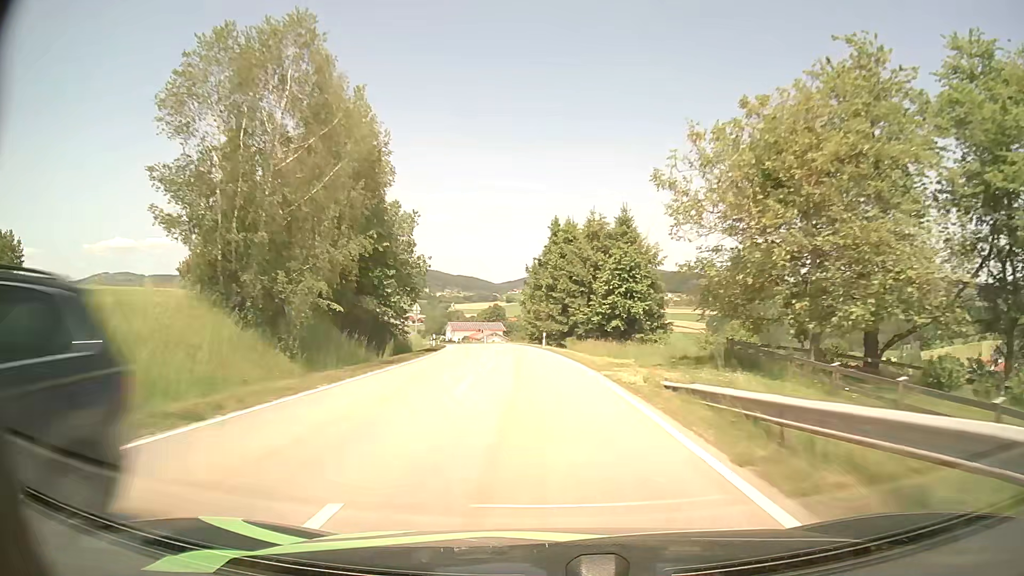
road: secondary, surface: asphalt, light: Day
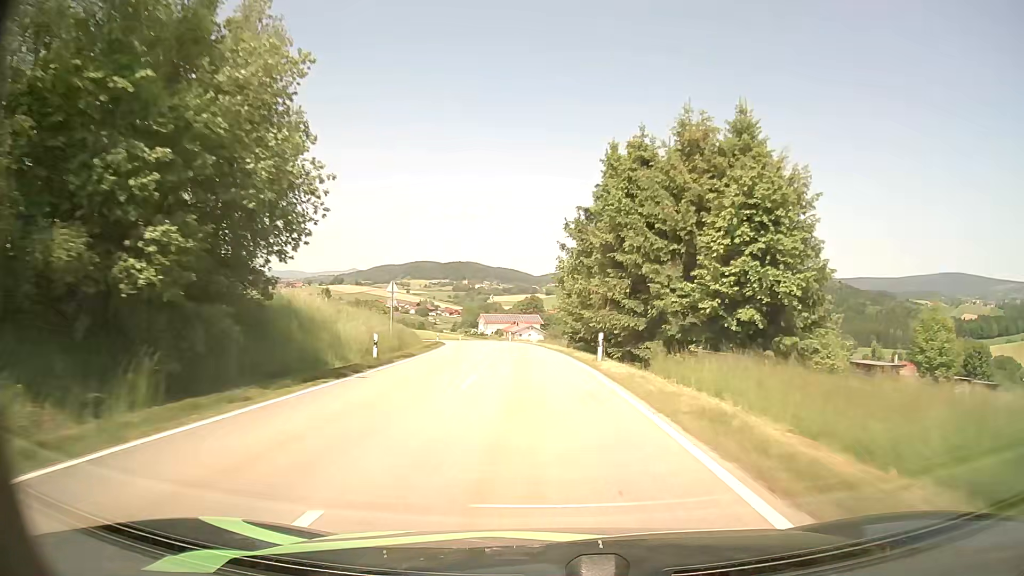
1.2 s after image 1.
(-0.7, +25.0) m; -3°
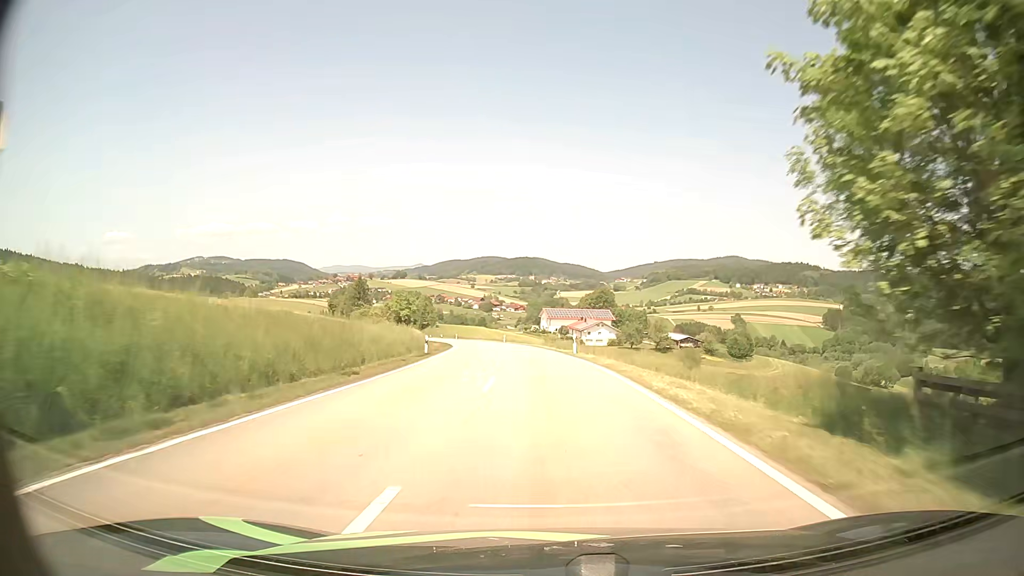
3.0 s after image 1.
(-2.1, +37.3) m; -6°
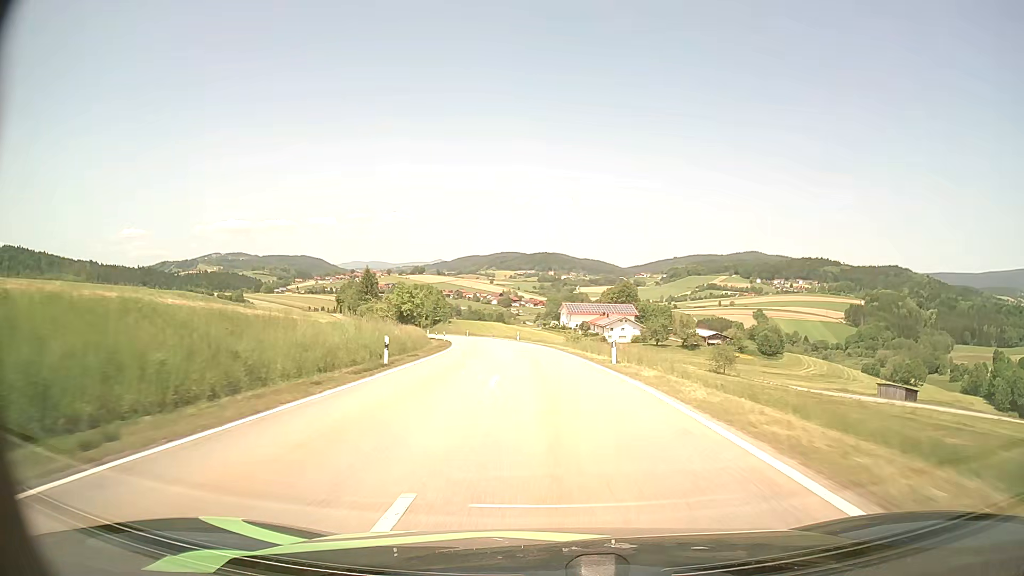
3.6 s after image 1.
(-0.3, +12.6) m; -2°
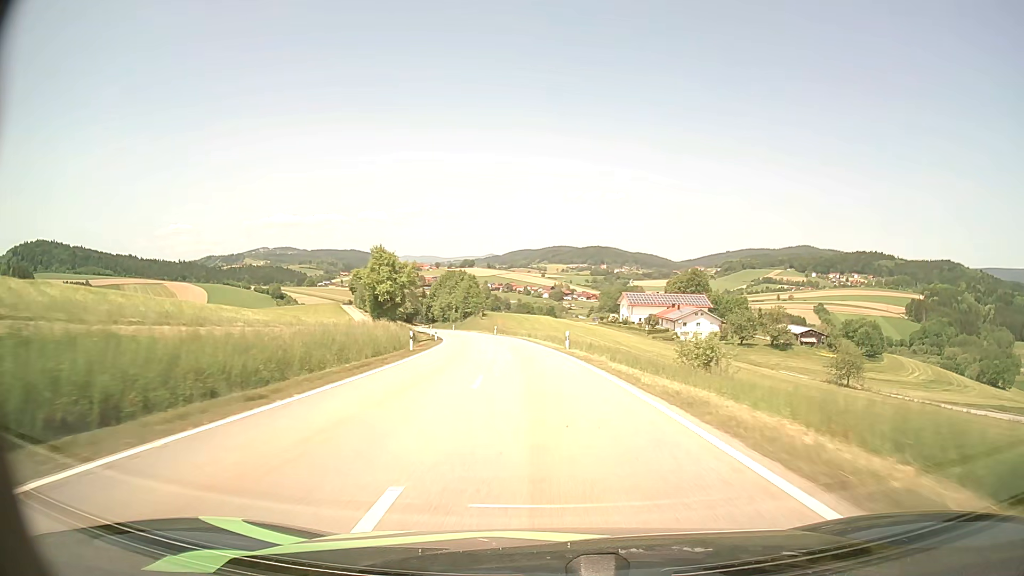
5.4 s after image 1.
(-1.6, +38.5) m; -5°
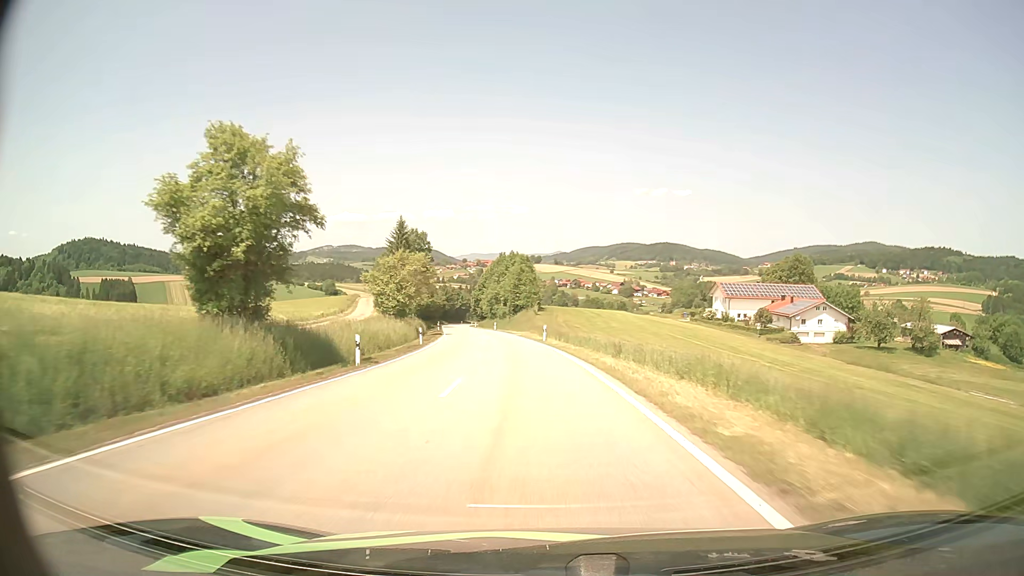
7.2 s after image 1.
(-1.8, +40.2) m; -6°
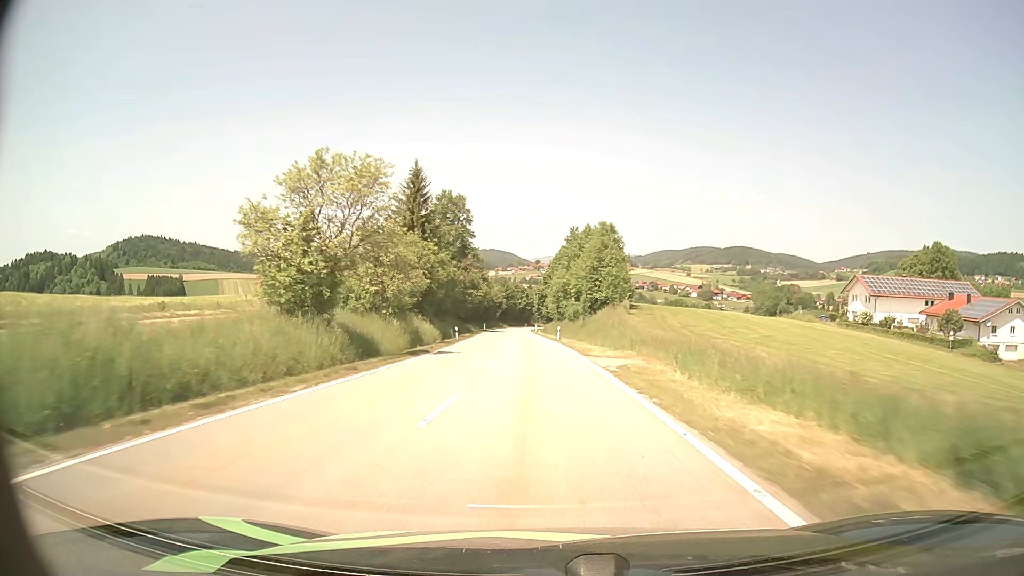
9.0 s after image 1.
(-2.5, +41.6) m; -6°
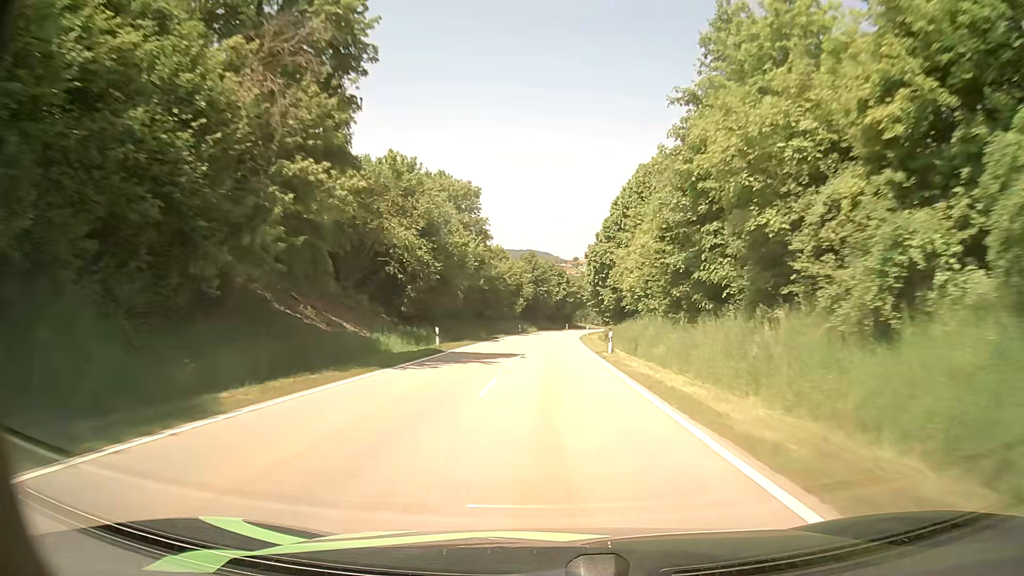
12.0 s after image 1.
(-3.2, +72.7) m; -4°
(0, +10) (0, +20) (0, +30) (0, +40) (0, +50) (+1, +60) (+1, +70) (+2, +80) (+3, +90) (+4, +100) m
